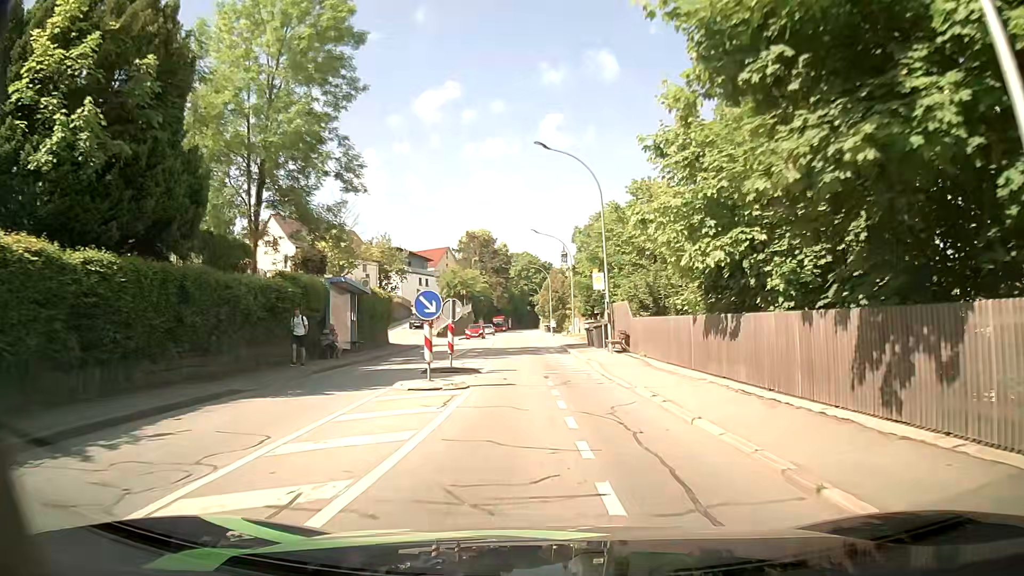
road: tertiary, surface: asphalt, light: Day
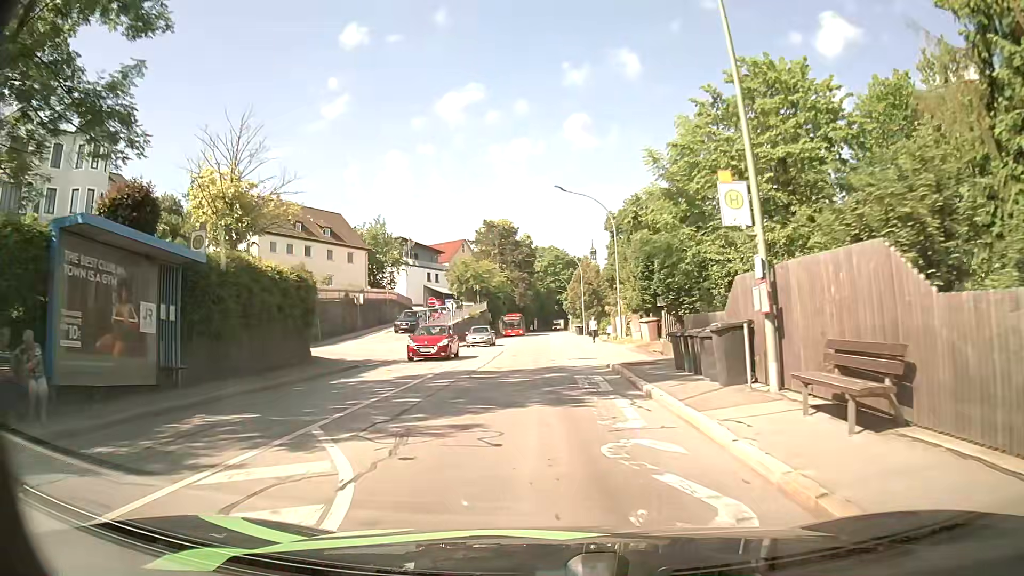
(-0.3, +18.2) m; -3°
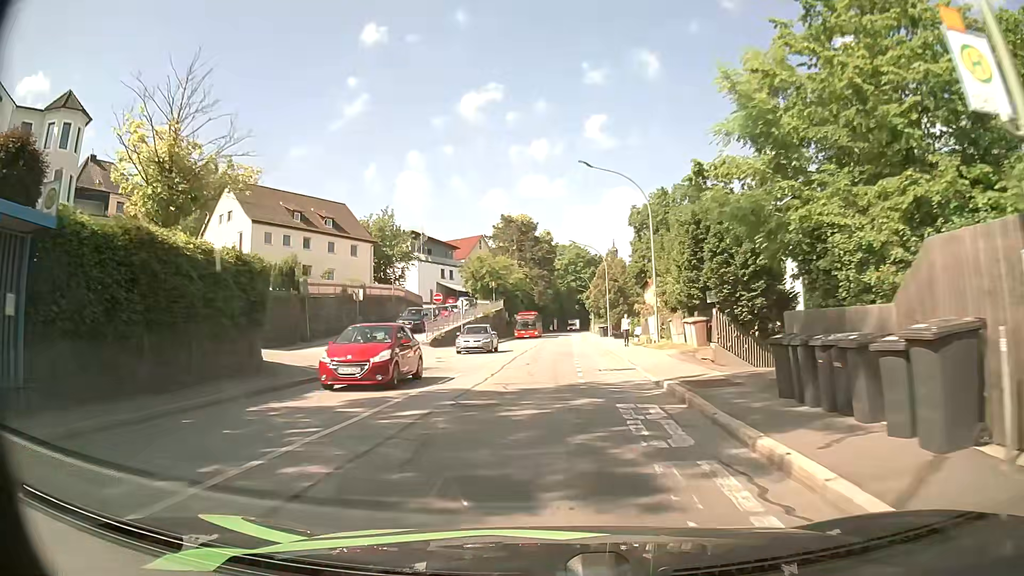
(-0.1, +6.1) m; -1°
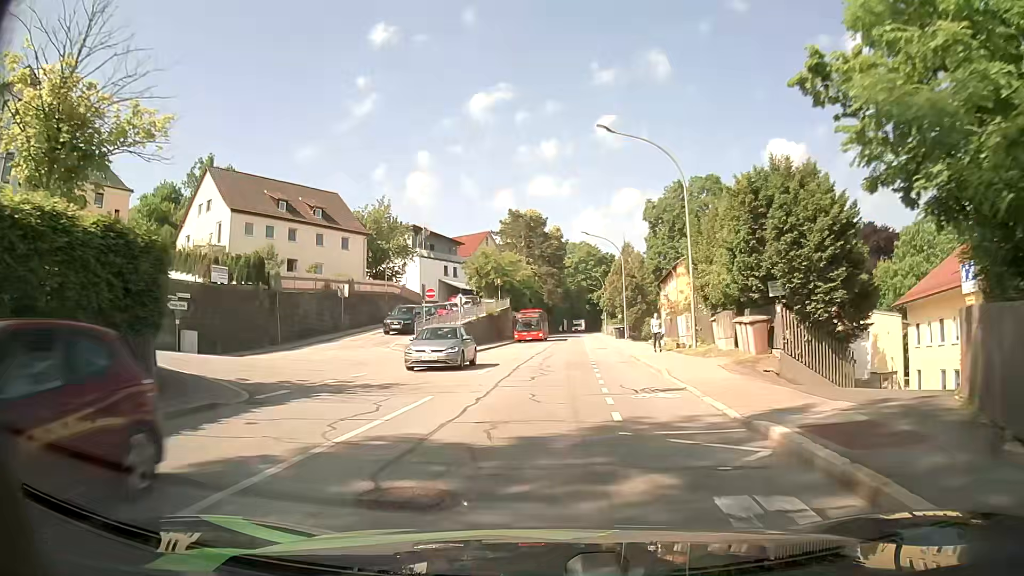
(-0.1, +6.2) m; -1°
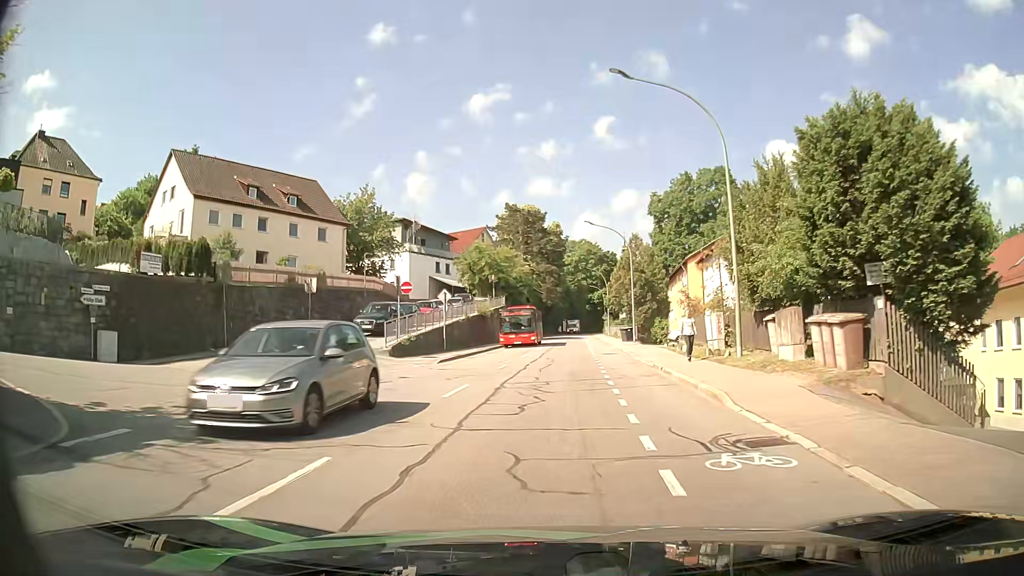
(0.0, +6.2) m; 0°
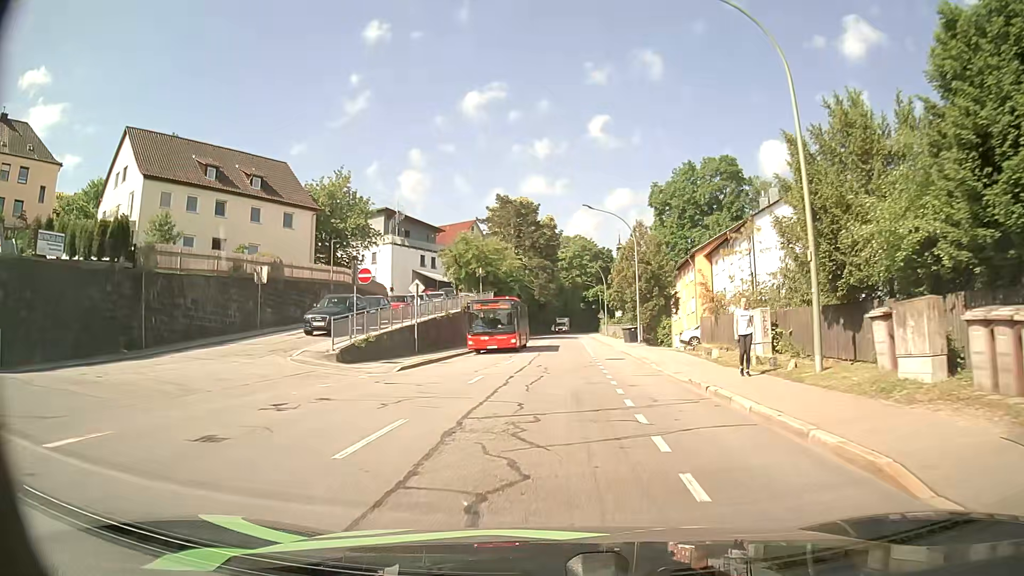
(0.0, +6.3) m; 0°
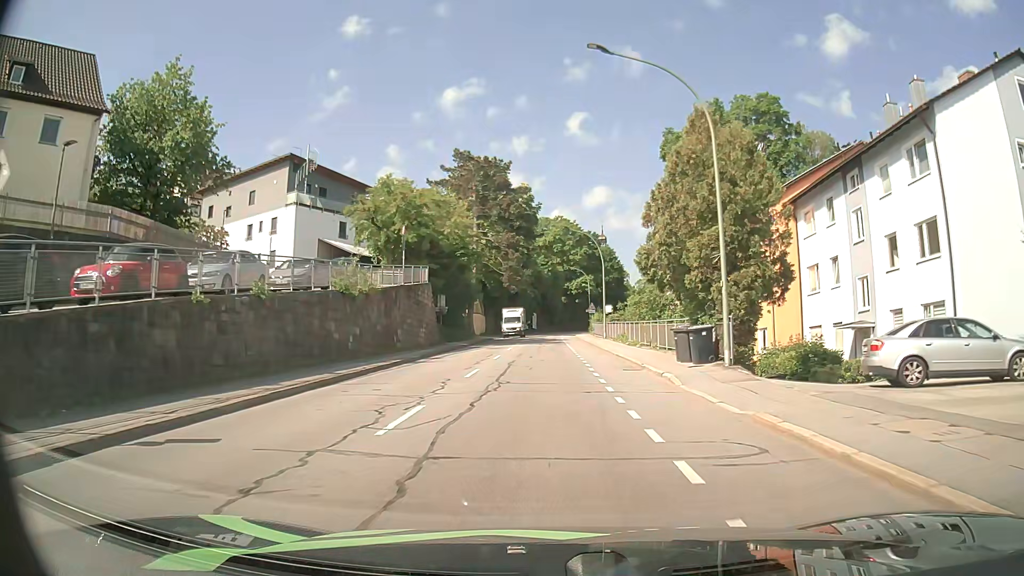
(+0.6, +25.6) m; +2°
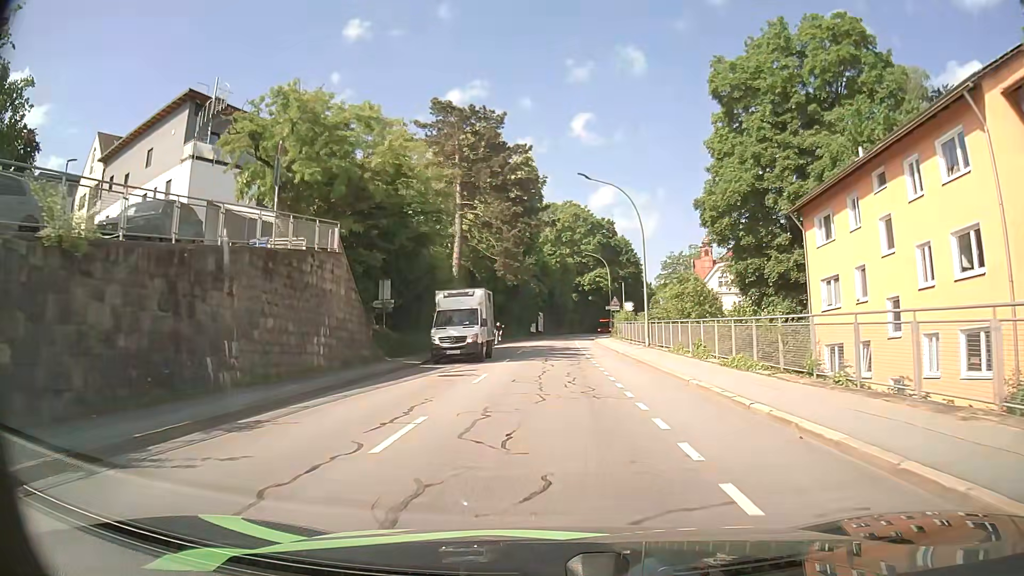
(0.0, +19.0) m; -1°
(0, +10) (0, +20) (0, +30) (0, +40) (+1, +50) (+1, +60) (+2, +70) (+3, +80) (+5, +90) (+7, +100) m
